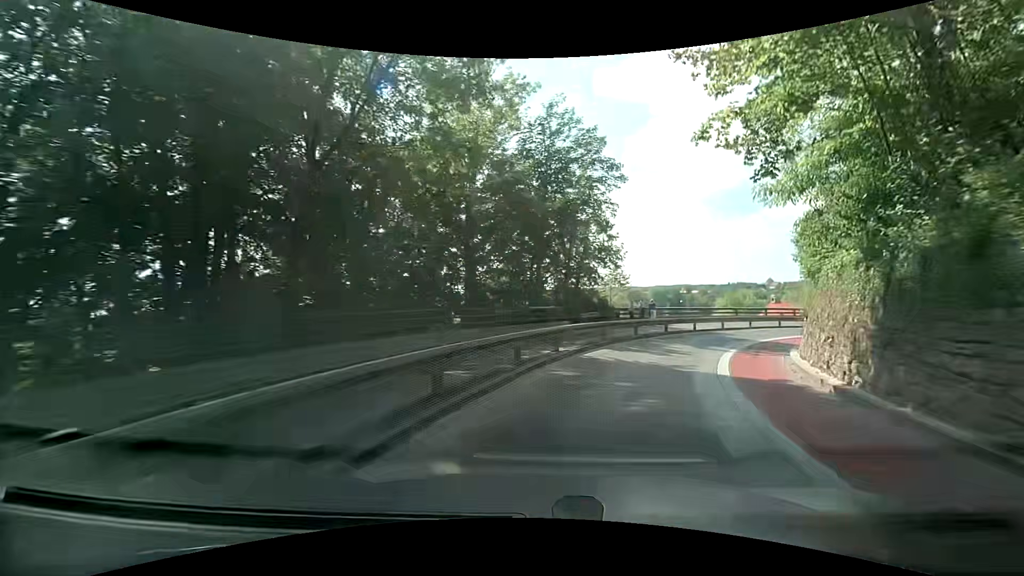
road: secondary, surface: asphalt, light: Day
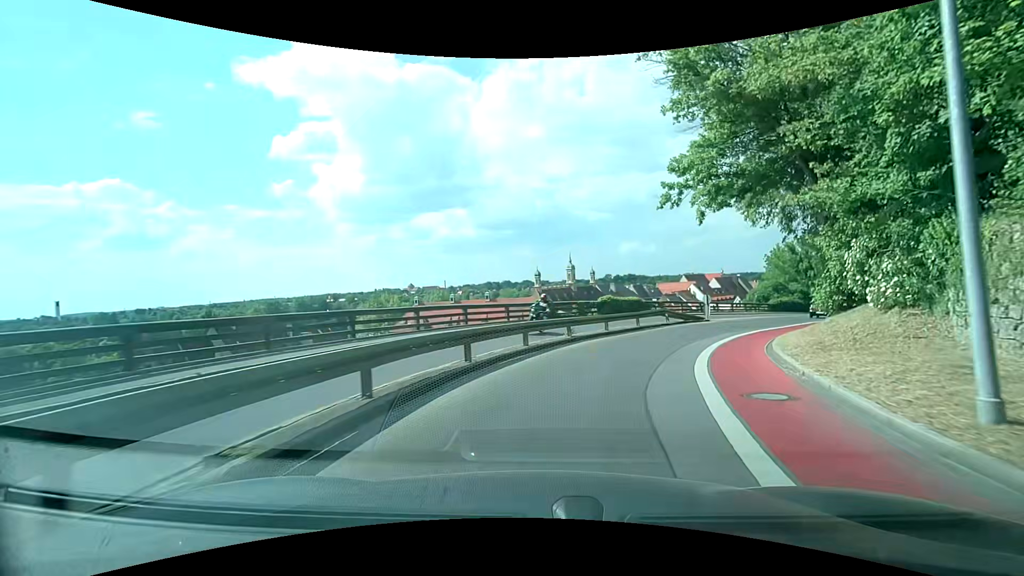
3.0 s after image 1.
(+10.8, +28.5) m; +38°
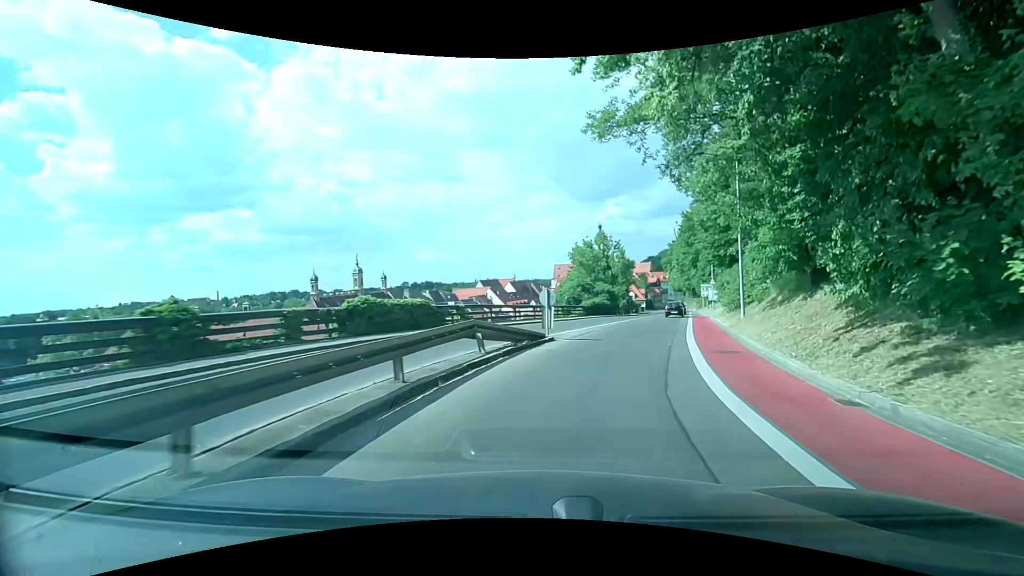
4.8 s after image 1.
(+3.3, +17.7) m; +23°
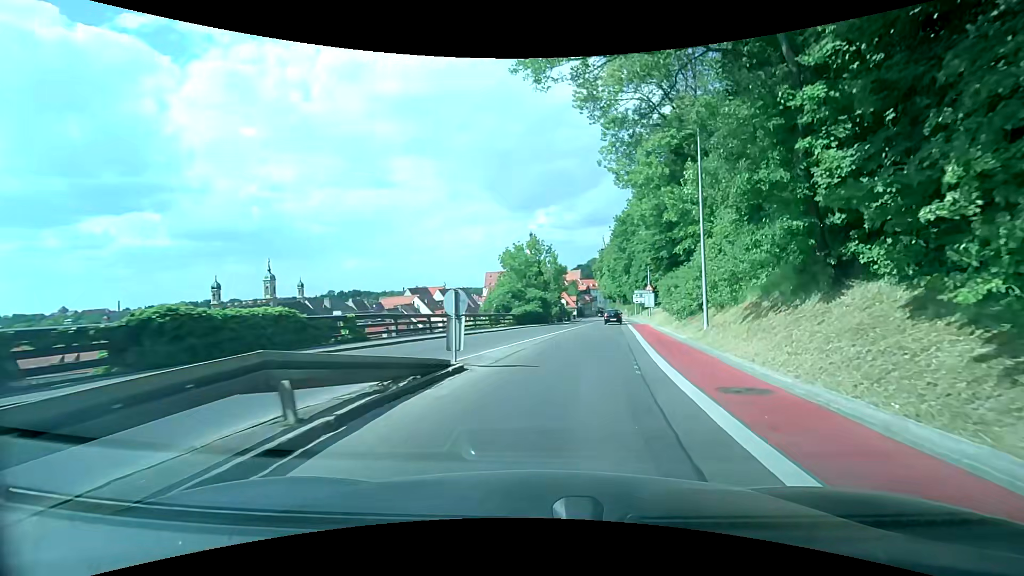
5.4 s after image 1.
(+0.4, +6.0) m; +7°
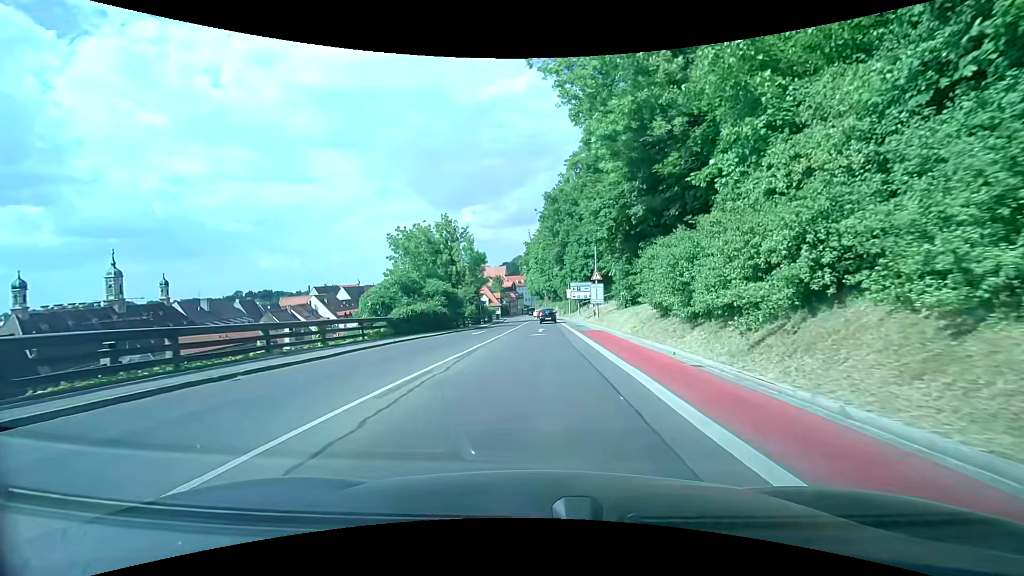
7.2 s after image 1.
(+1.8, +17.5) m; +9°
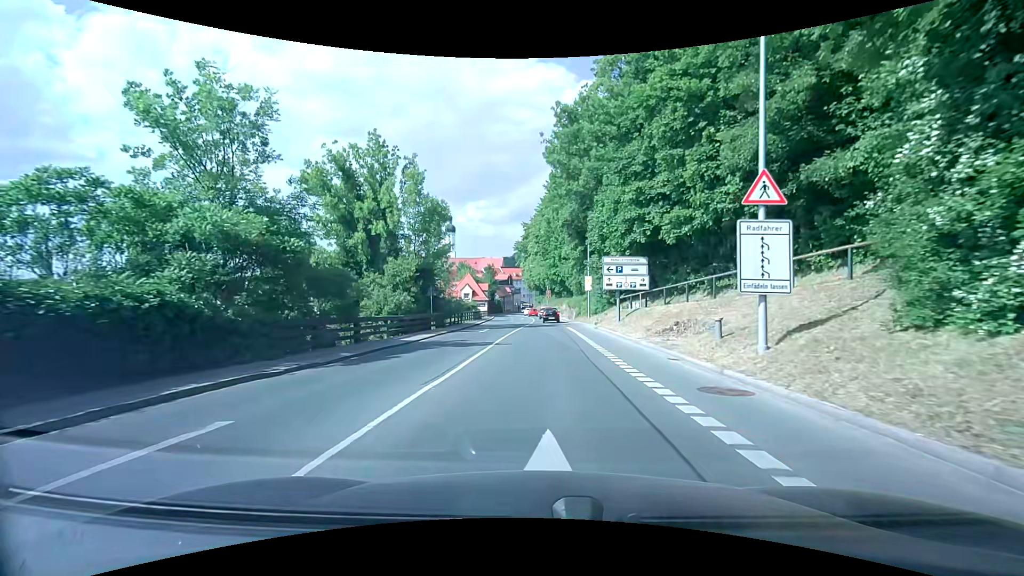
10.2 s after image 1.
(+0.1, +29.0) m; 0°
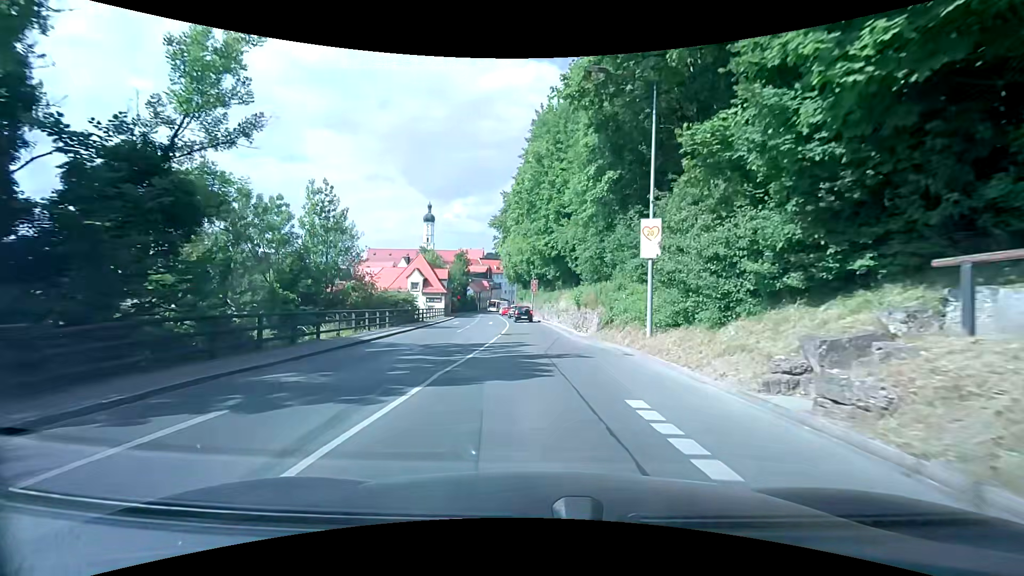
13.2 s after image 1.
(+0.5, +28.6) m; +1°
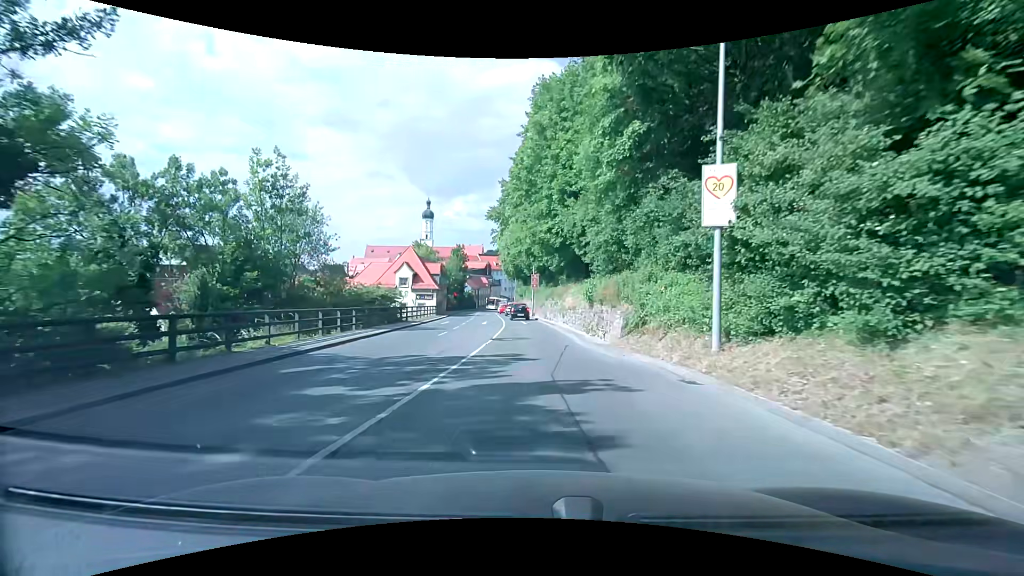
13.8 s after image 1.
(0.0, +5.7) m; -1°
